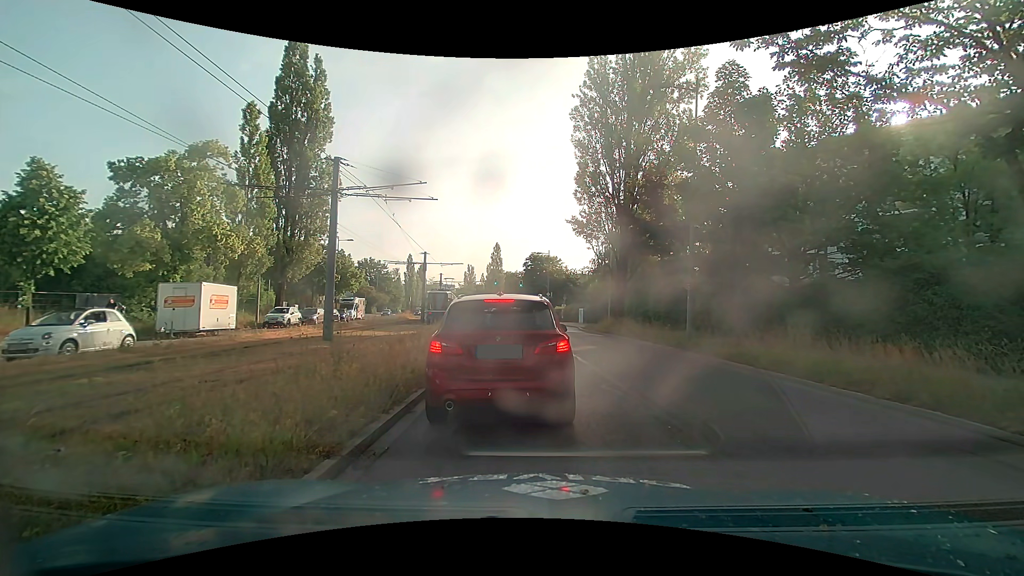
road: secondary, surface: asphalt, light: Day
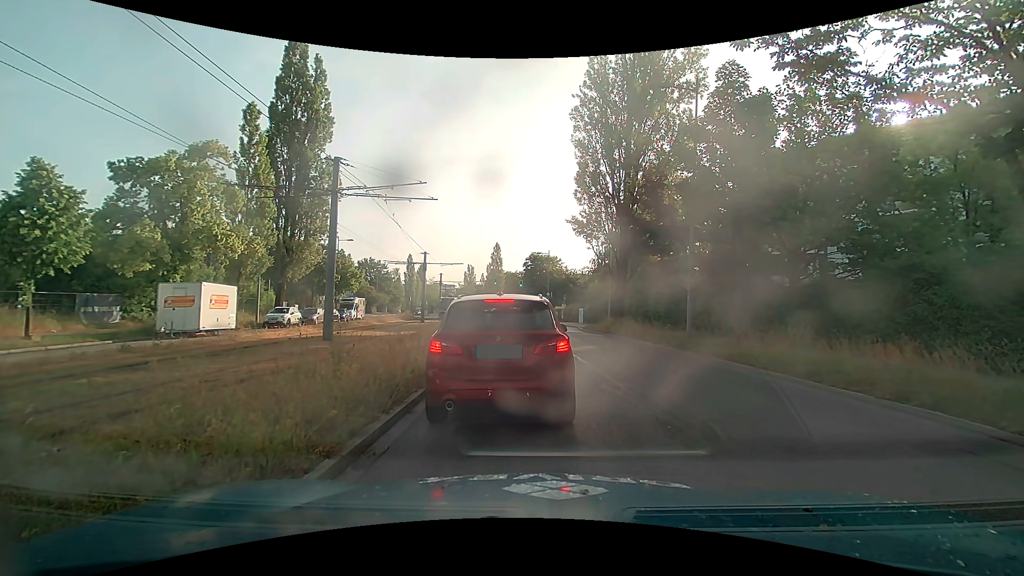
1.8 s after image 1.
(0.0, 0.0) m; 0°
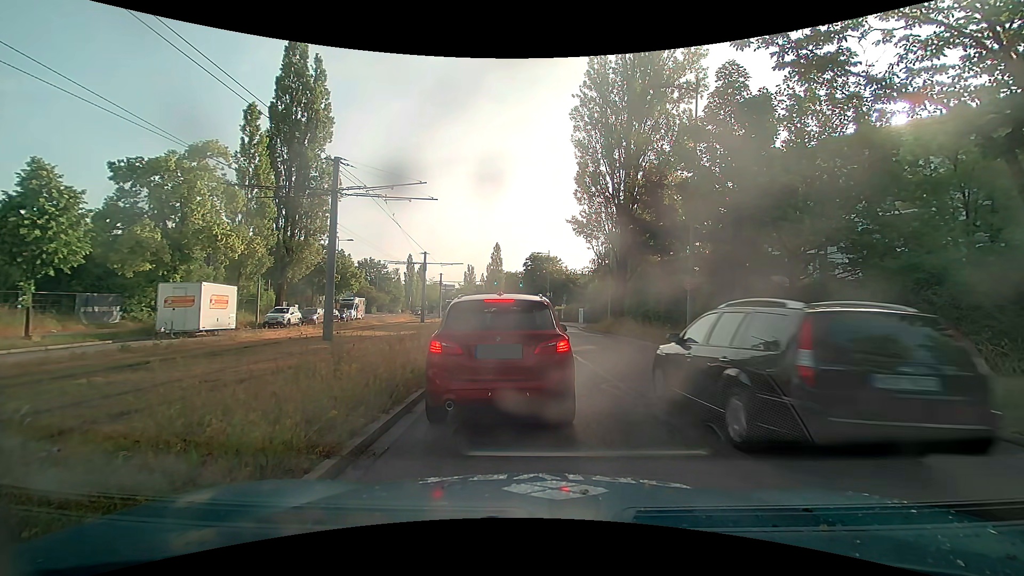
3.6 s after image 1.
(0.0, 0.0) m; 0°
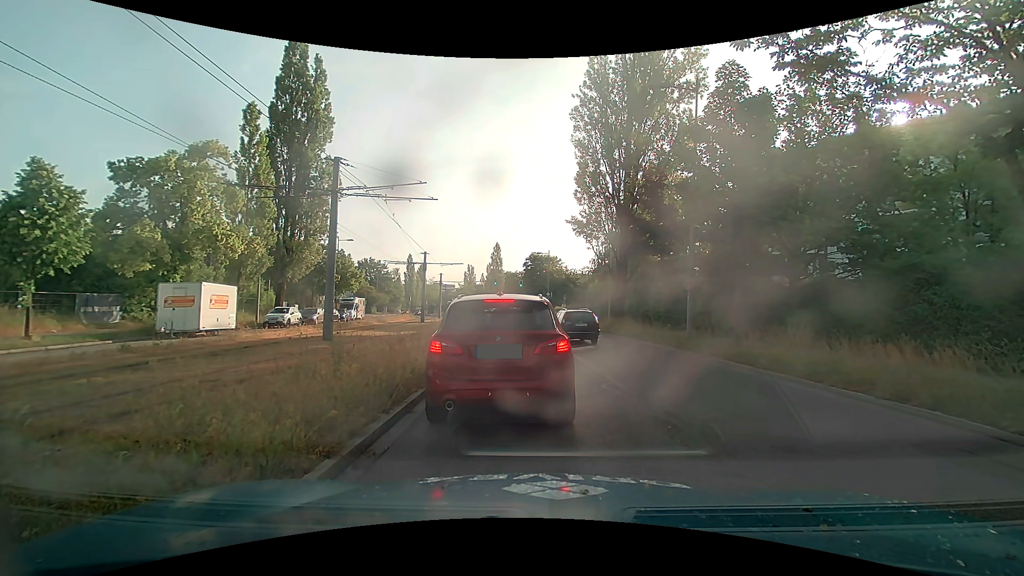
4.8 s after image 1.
(0.0, 0.0) m; 0°
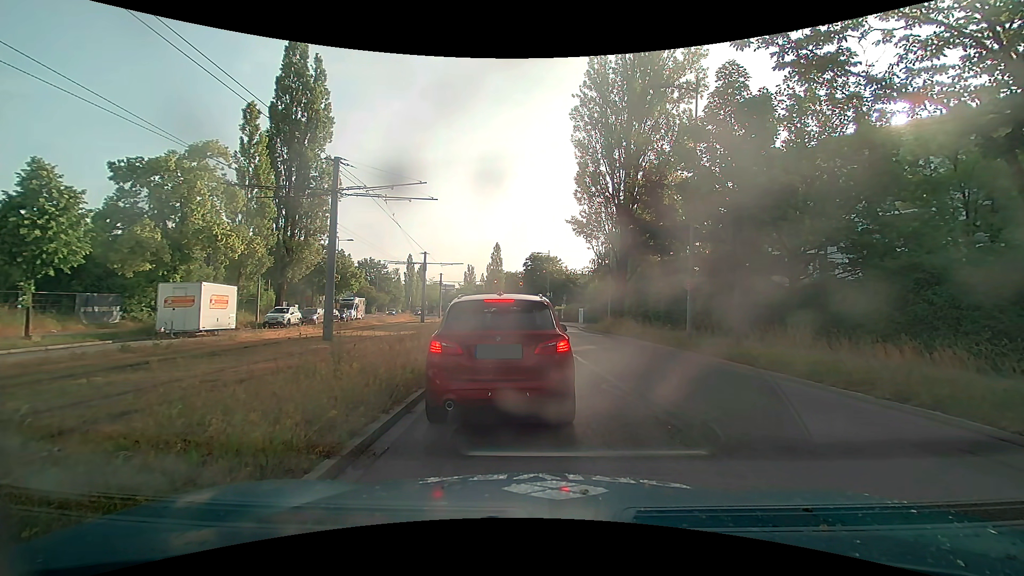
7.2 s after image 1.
(0.0, 0.0) m; 0°
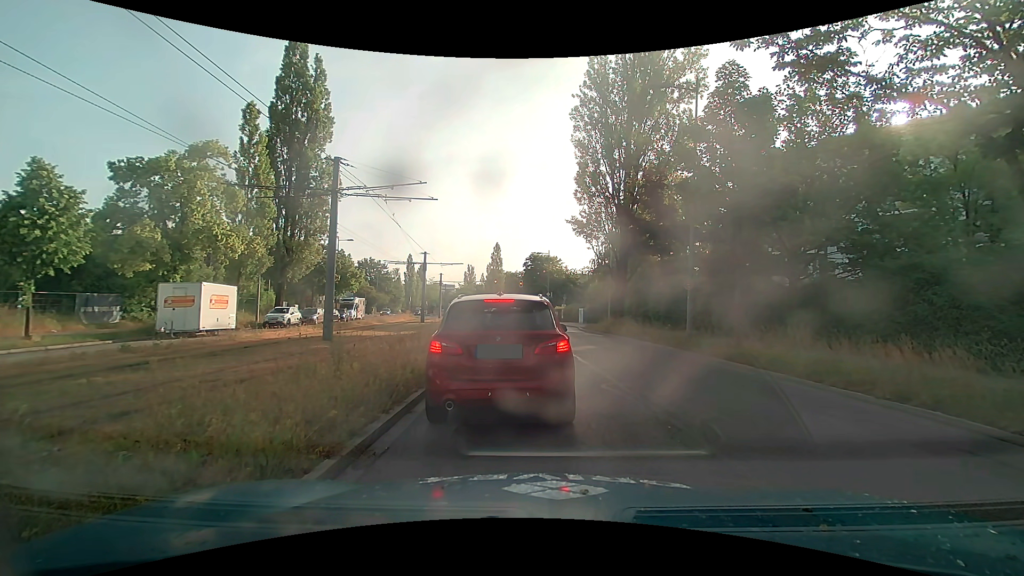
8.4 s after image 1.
(0.0, 0.0) m; 0°
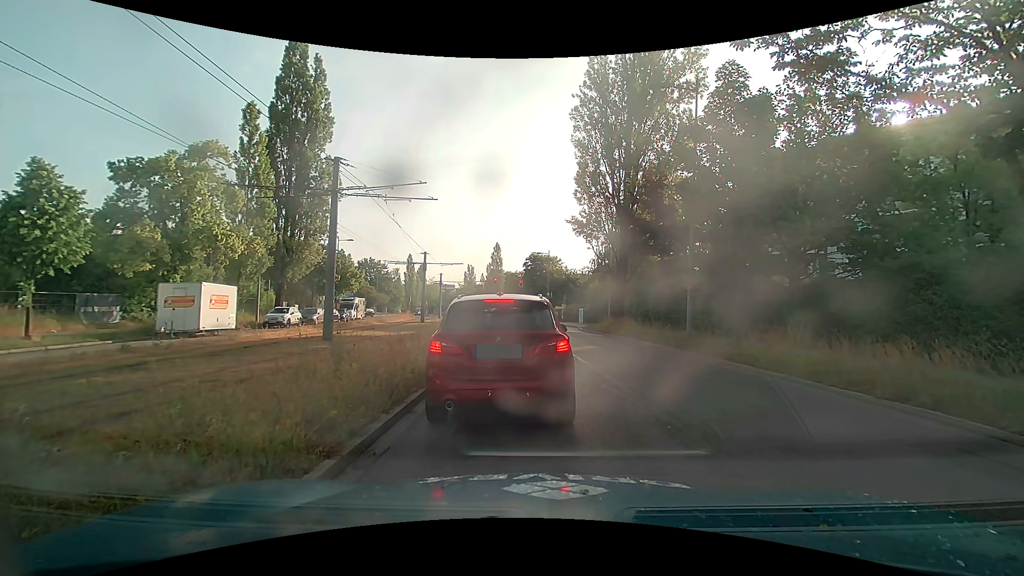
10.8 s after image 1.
(0.0, 0.0) m; 0°
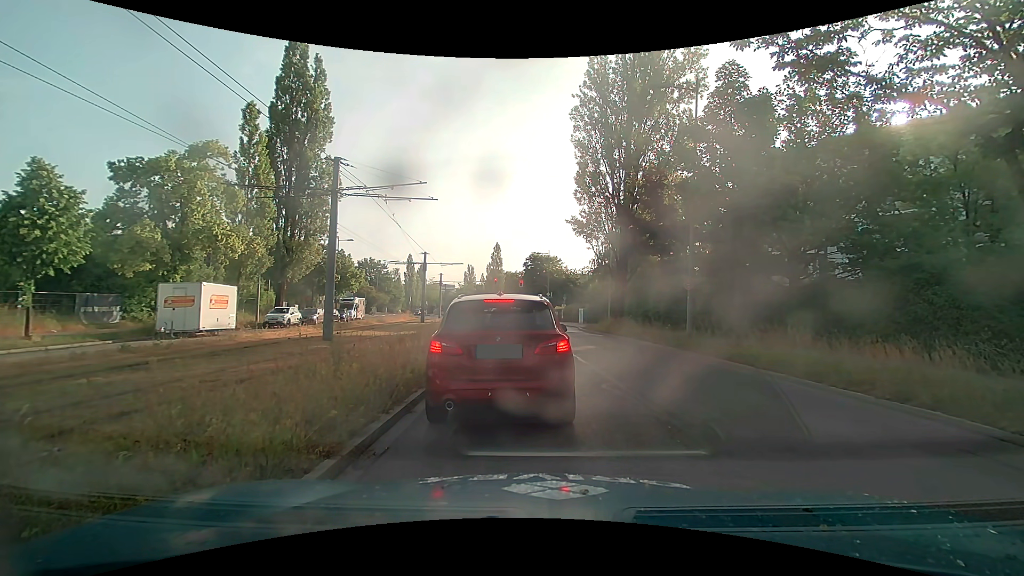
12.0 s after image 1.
(0.0, 0.0) m; 0°
